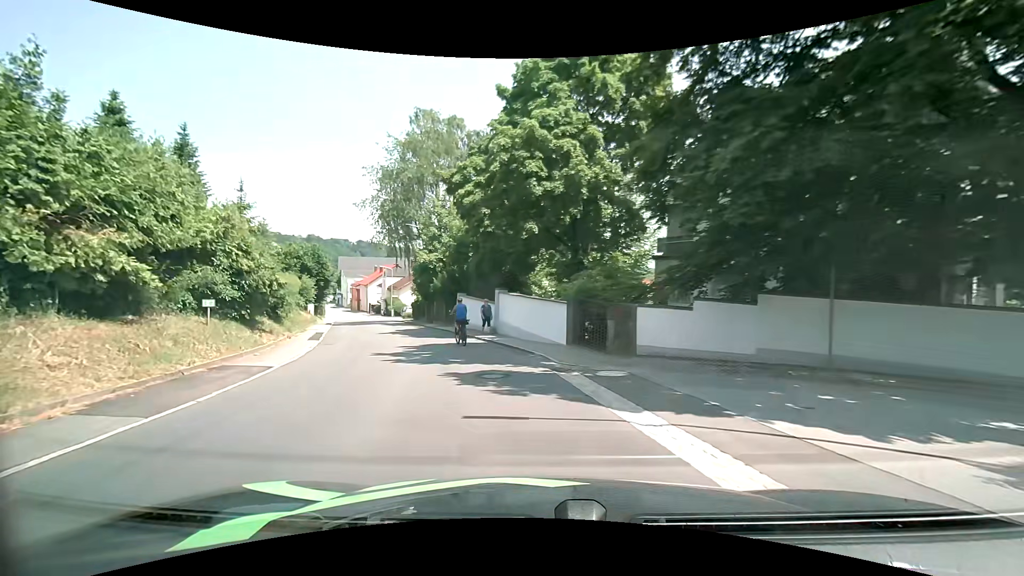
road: tertiary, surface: asphalt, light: Day
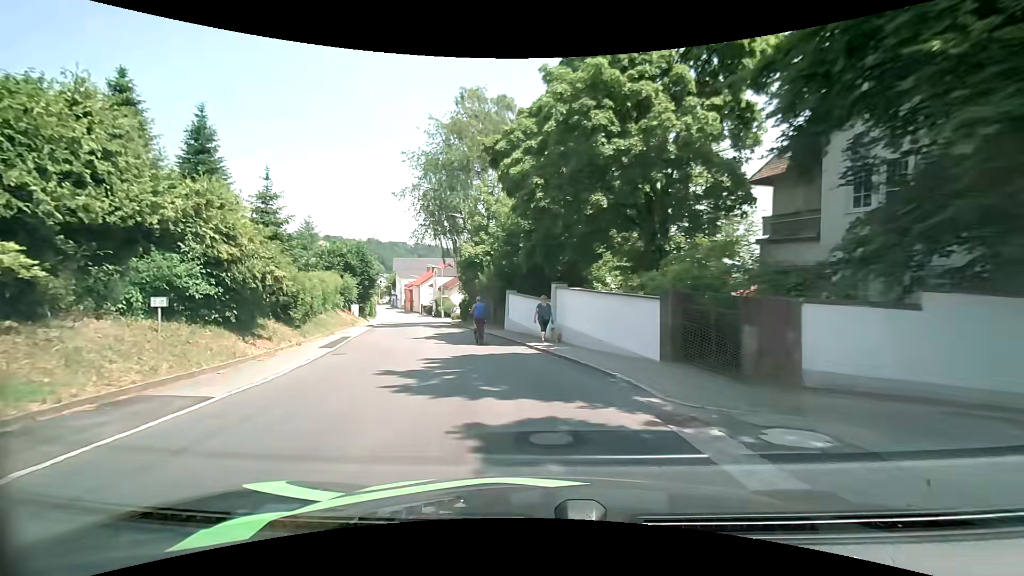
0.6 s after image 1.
(-0.3, +5.0) m; -6°
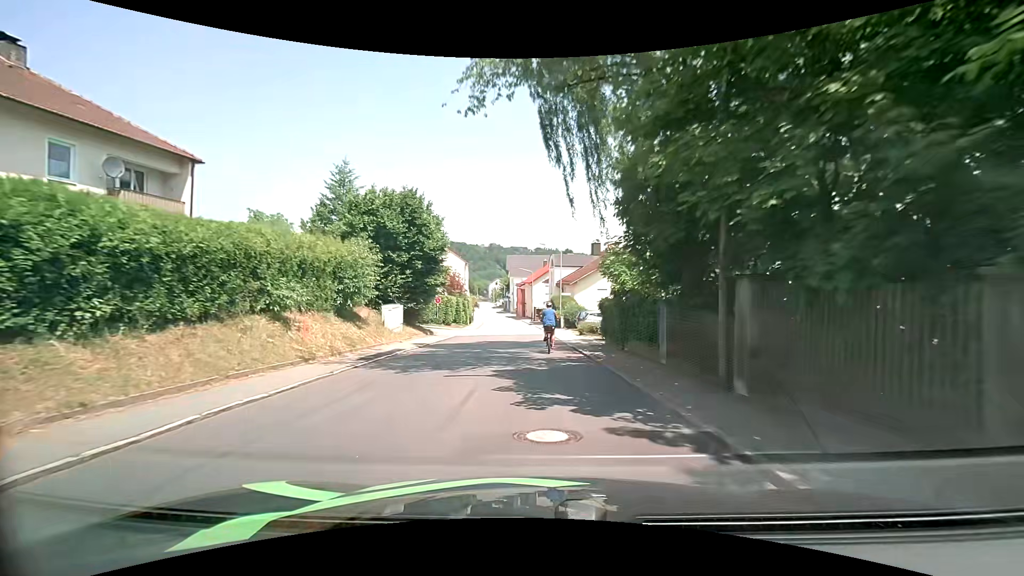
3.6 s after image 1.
(-5.1, +26.6) m; -16°
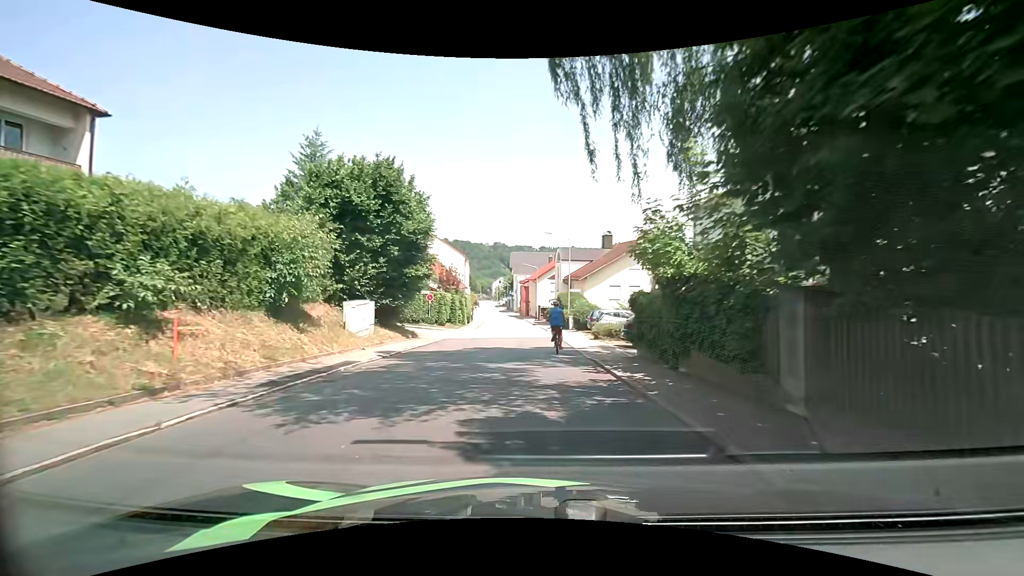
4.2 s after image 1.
(0.0, +5.6) m; 0°
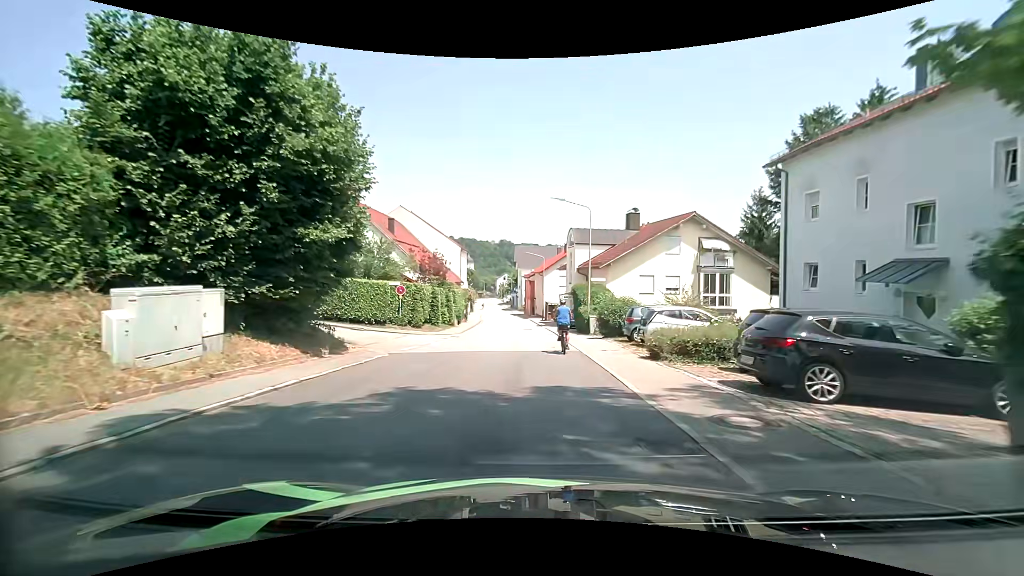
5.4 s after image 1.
(-0.2, +11.1) m; +1°
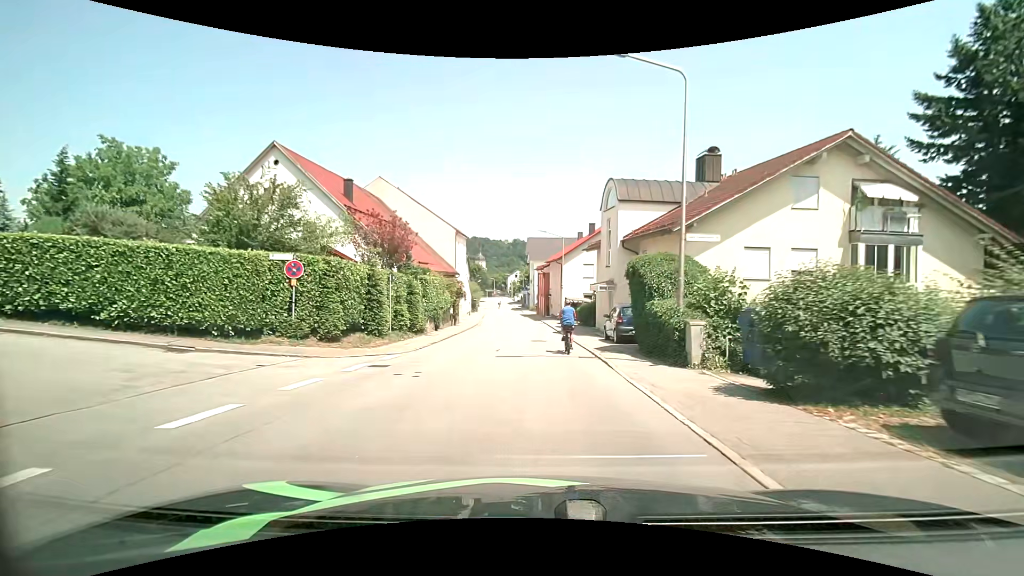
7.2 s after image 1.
(-0.7, +15.8) m; -3°
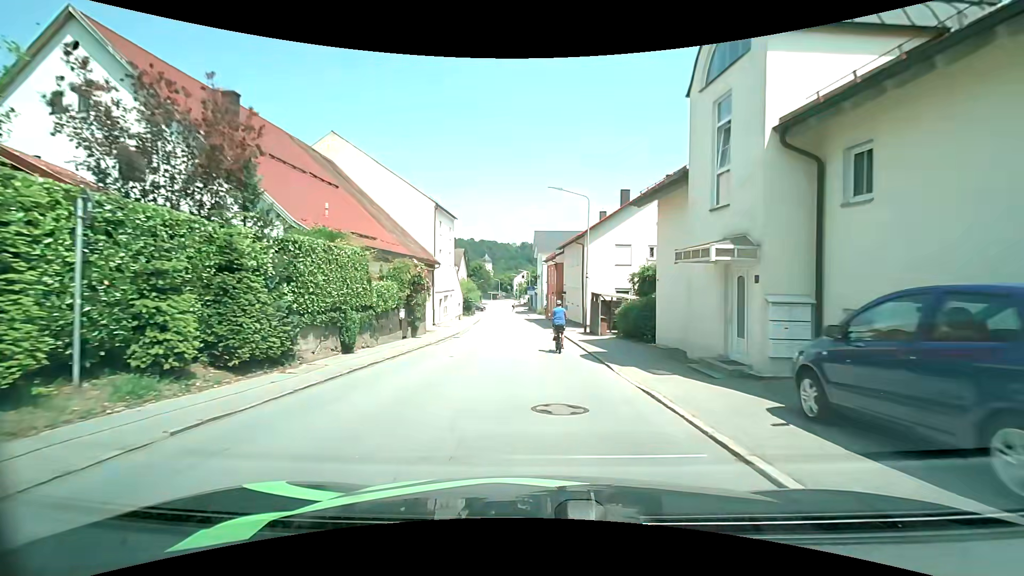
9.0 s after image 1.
(-0.3, +15.8) m; -1°
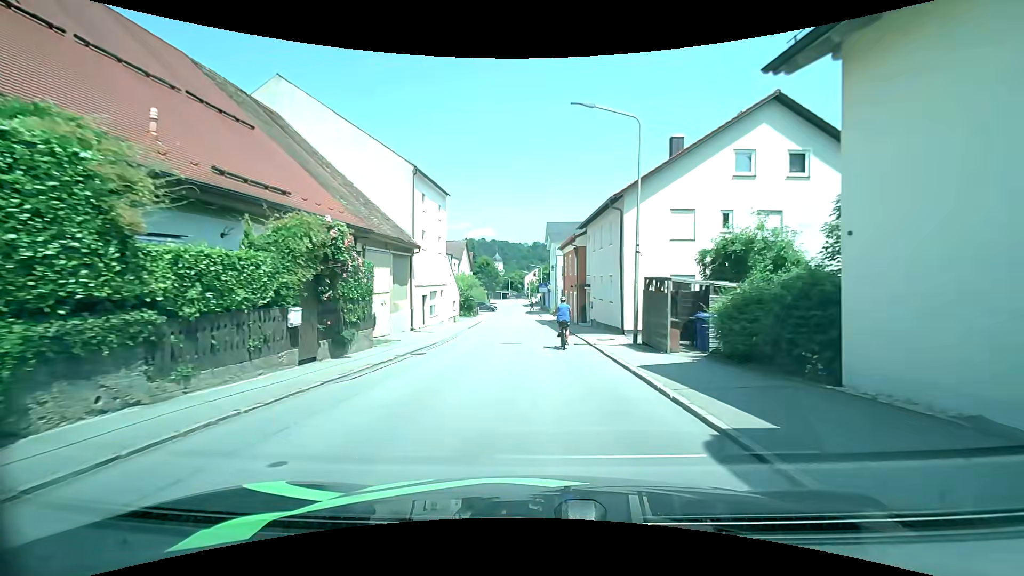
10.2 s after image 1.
(-0.2, +11.0) m; -2°
(0, +10) (0, +20) (0, +30) (0, +40) (0, +50) (-1, +60) (-1, +70) (-2, +80) (-2, +90) (-3, +100) m
